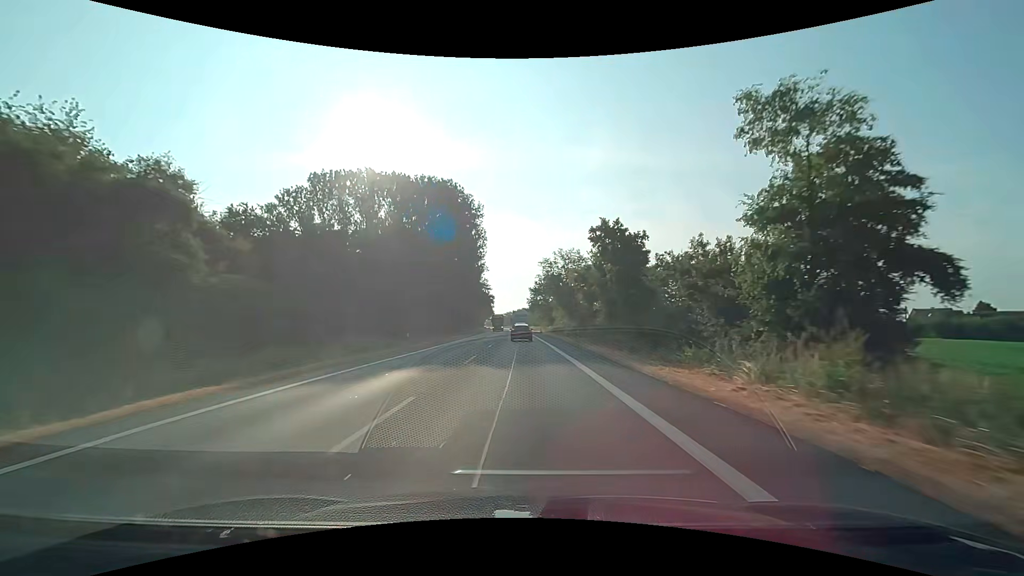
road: primary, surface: asphalt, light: Day
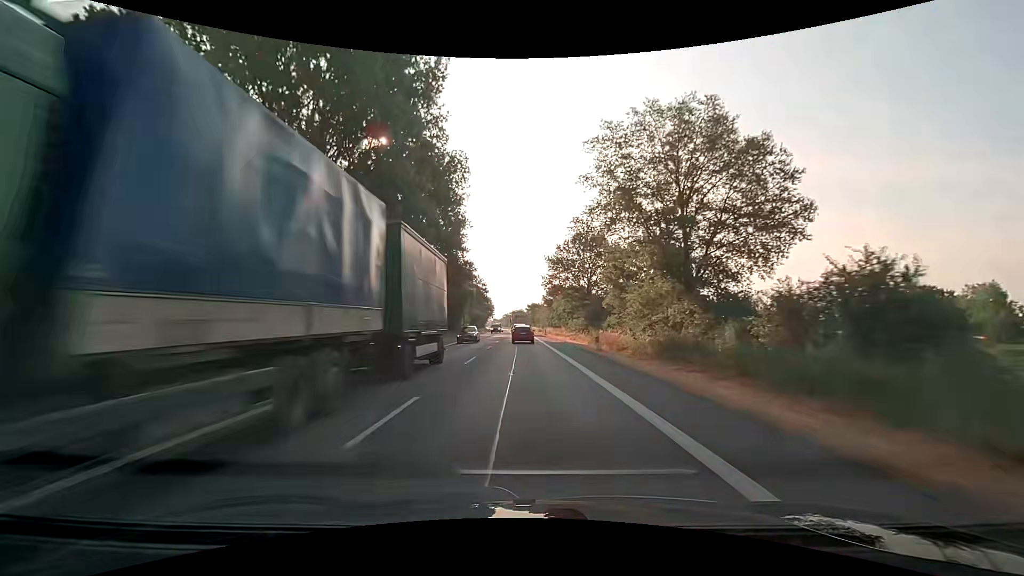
(-0.4, +59.8) m; -1°
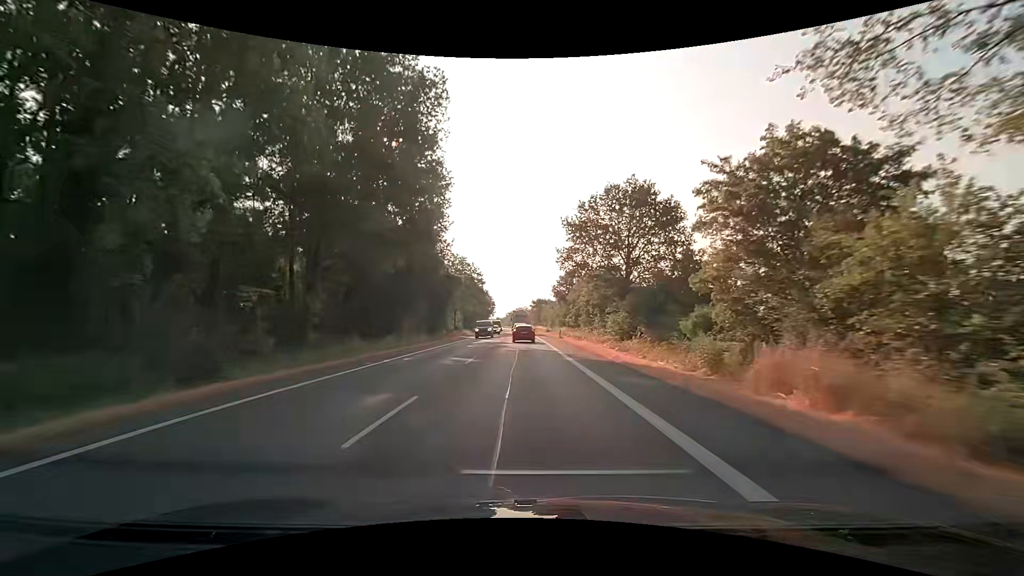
(0.0, +24.1) m; 0°
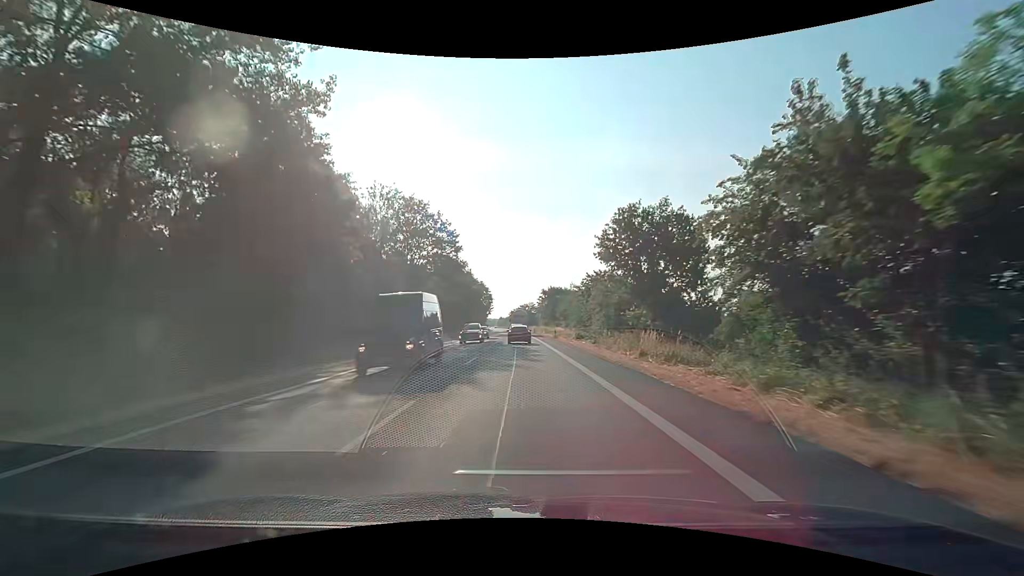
(-0.5, +48.2) m; -1°
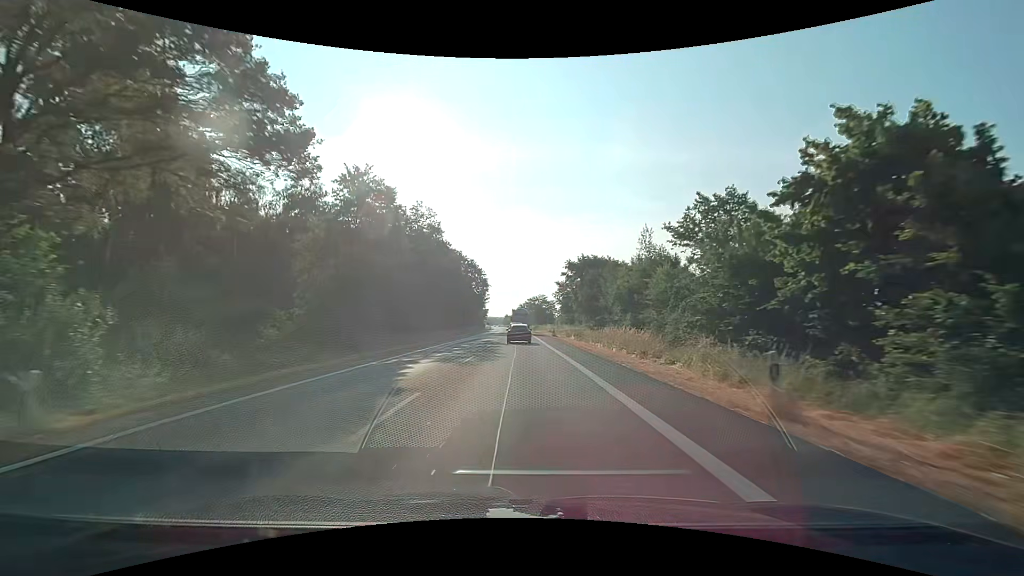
(-0.3, +47.6) m; -1°
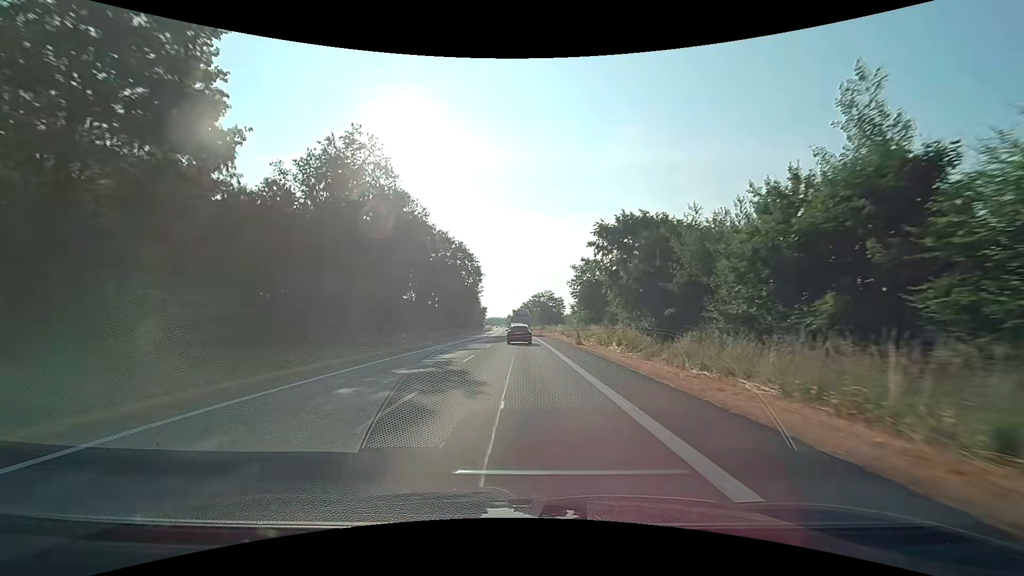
(-0.1, +23.6) m; 0°
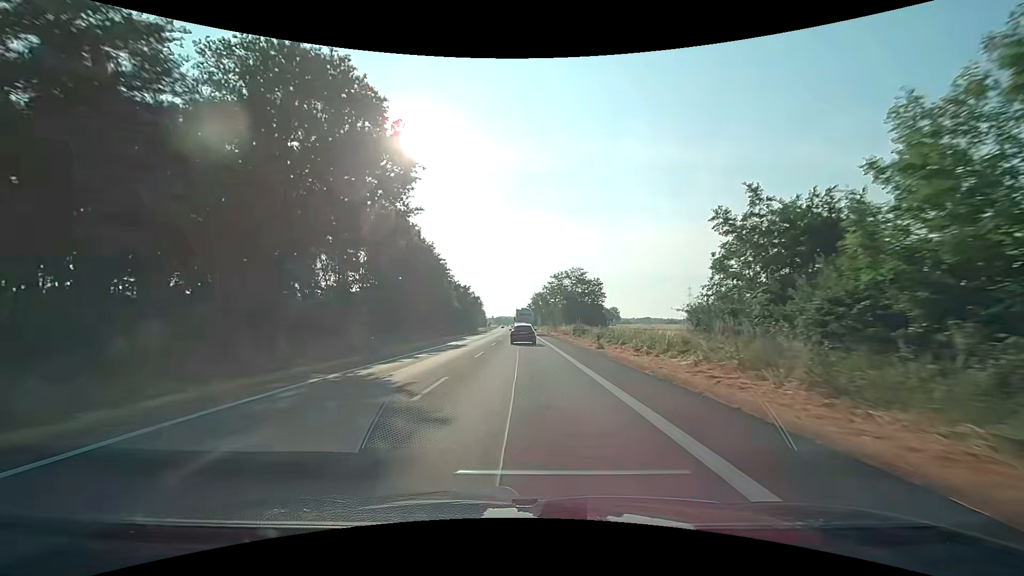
(-0.7, +57.6) m; -1°
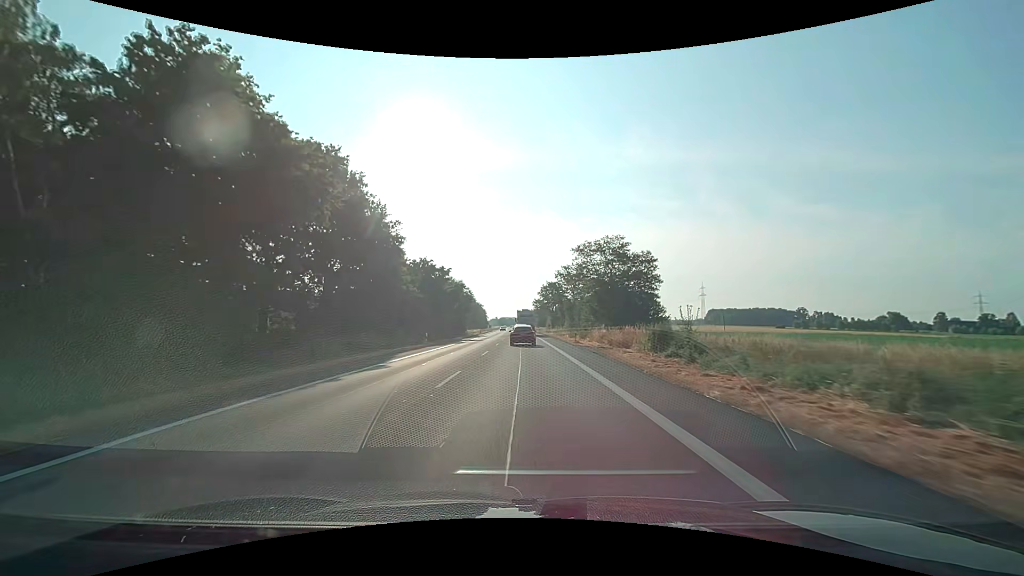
(0.0, +34.0) m; 0°
(0, +10) (0, +20) (0, +30) (0, +40) (0, +50) (0, +60) (0, +70) (0, +80) (0, +90) (-1, +100) m
